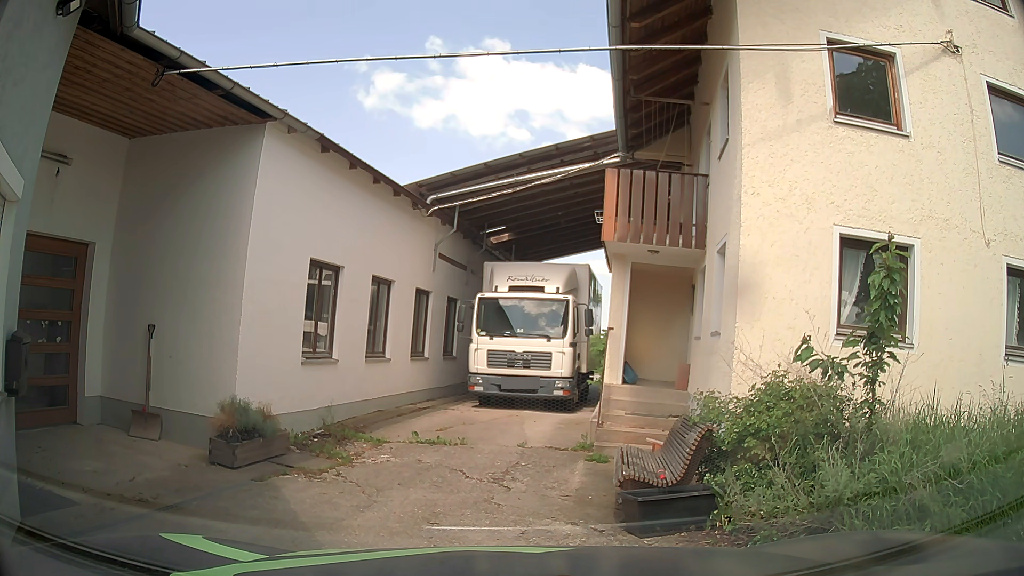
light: Day
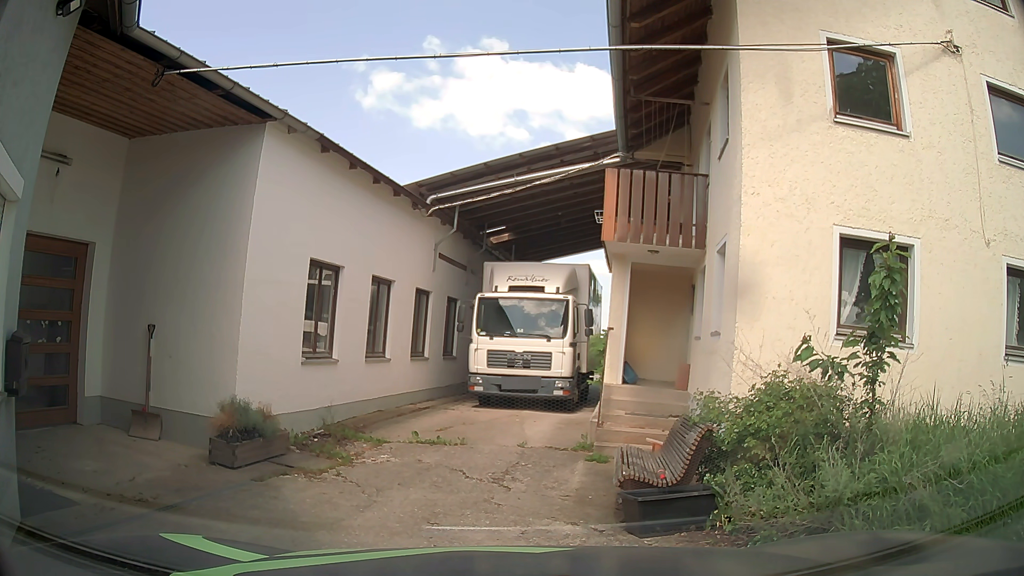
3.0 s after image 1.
(0.0, 0.0) m; 0°
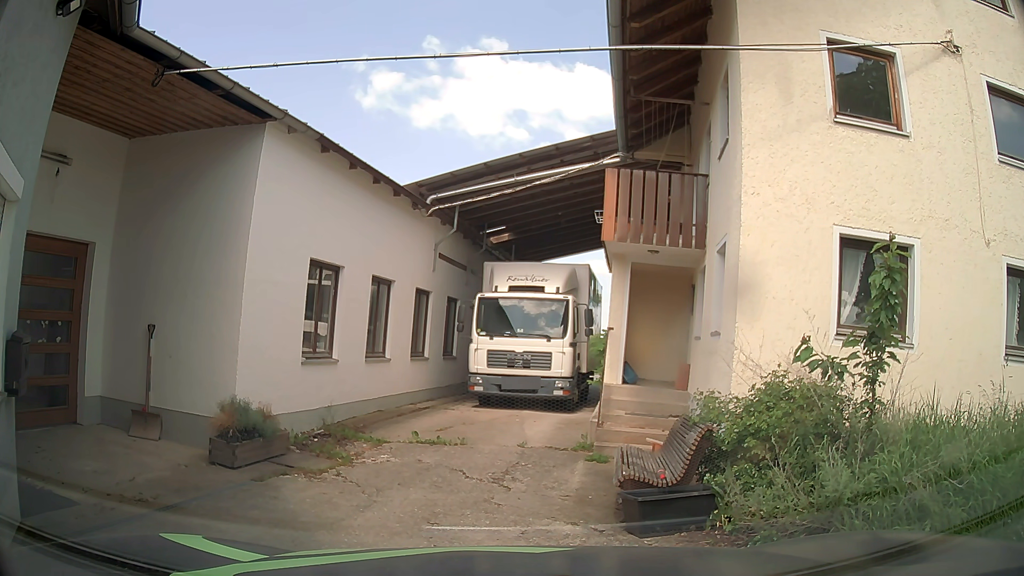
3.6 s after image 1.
(0.0, 0.0) m; 0°
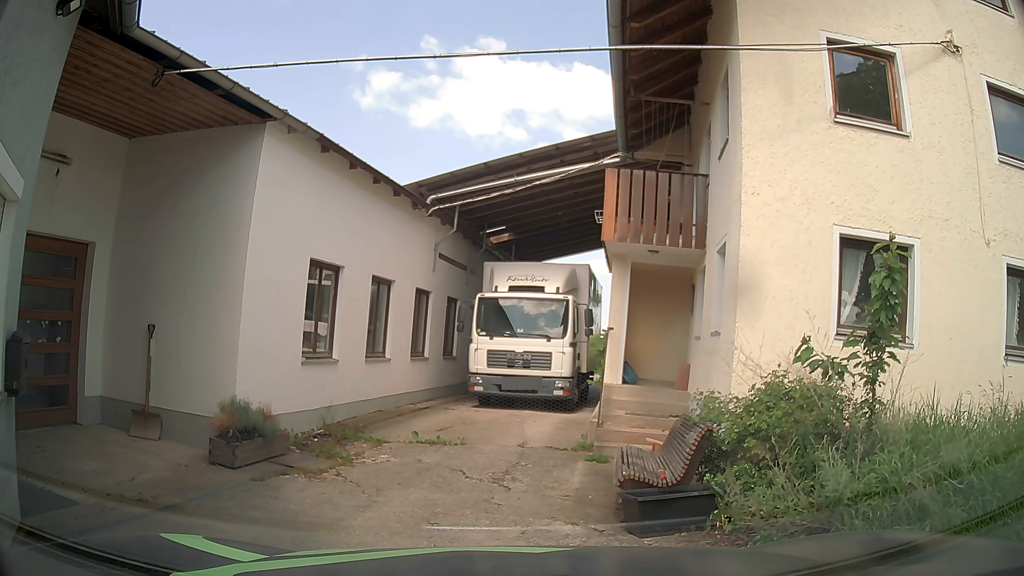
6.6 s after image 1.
(0.0, 0.0) m; 0°
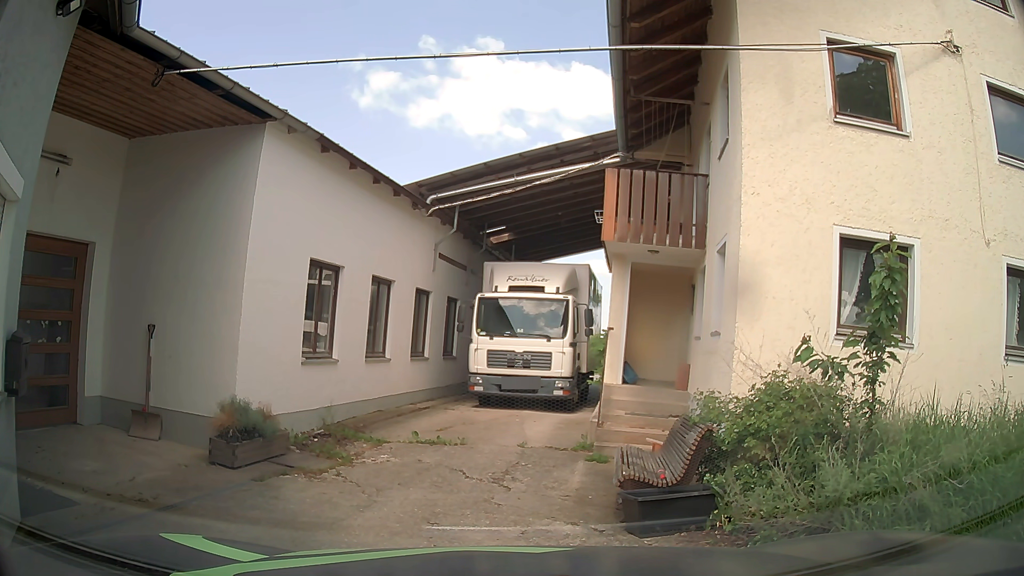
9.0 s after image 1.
(0.0, 0.0) m; 0°
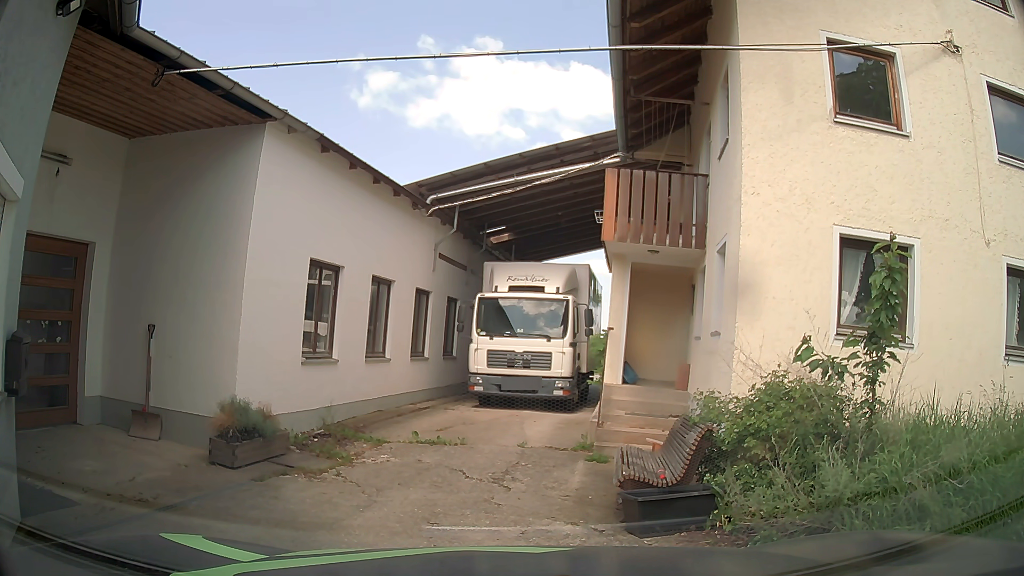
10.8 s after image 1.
(0.0, 0.0) m; 0°
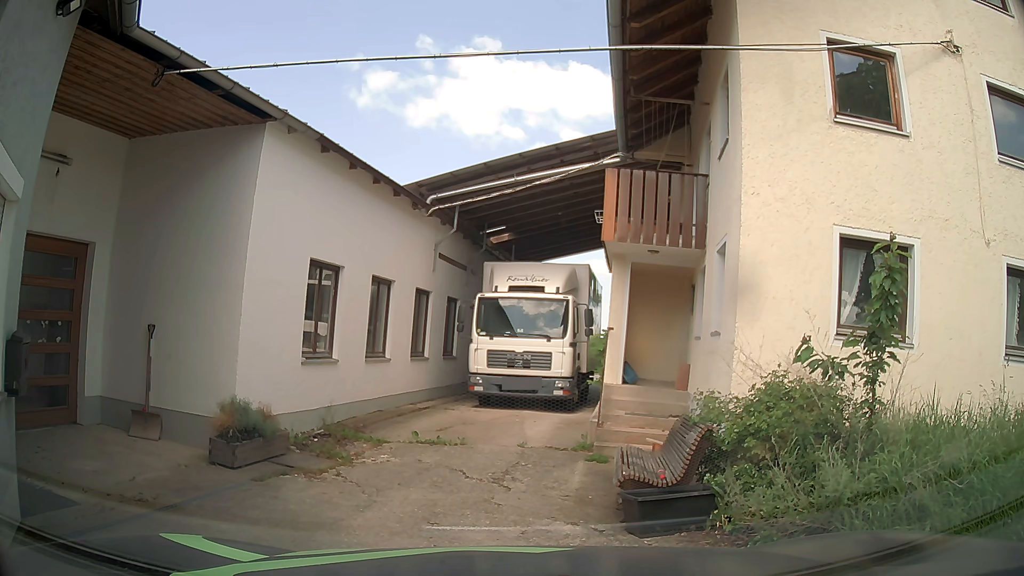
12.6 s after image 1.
(0.0, 0.0) m; 0°
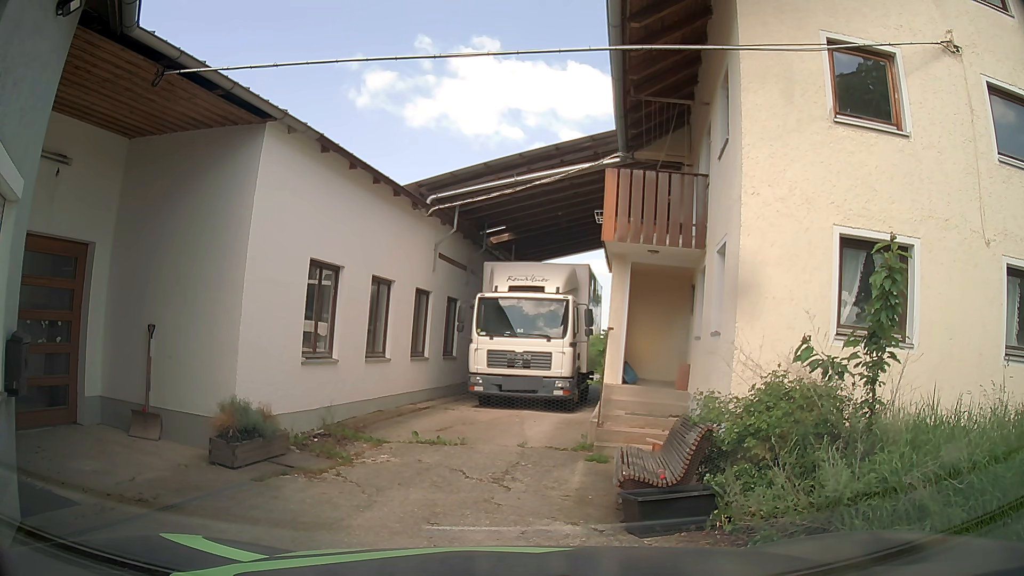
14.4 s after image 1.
(0.0, 0.0) m; 0°
